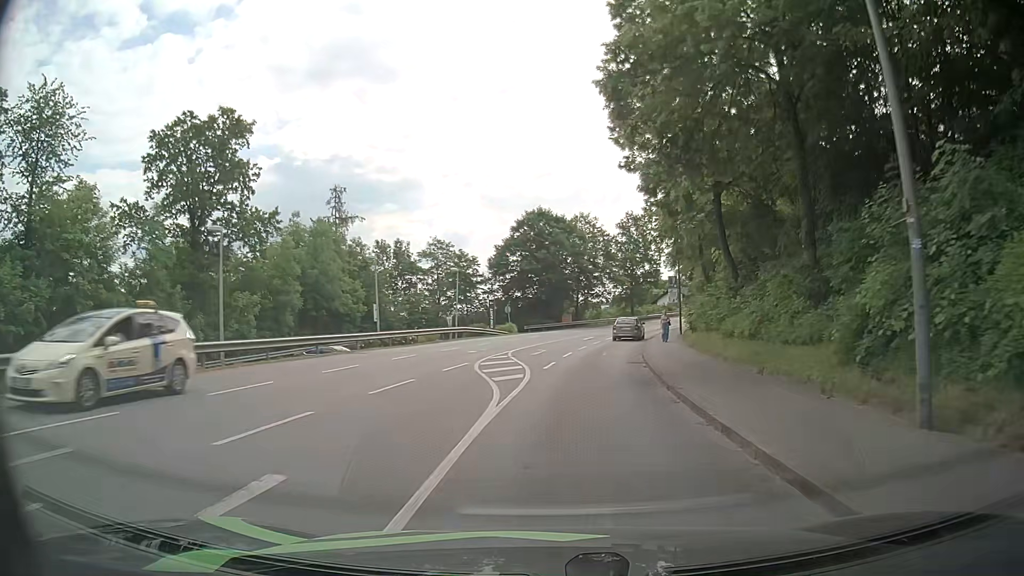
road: tertiary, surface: asphalt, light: Day
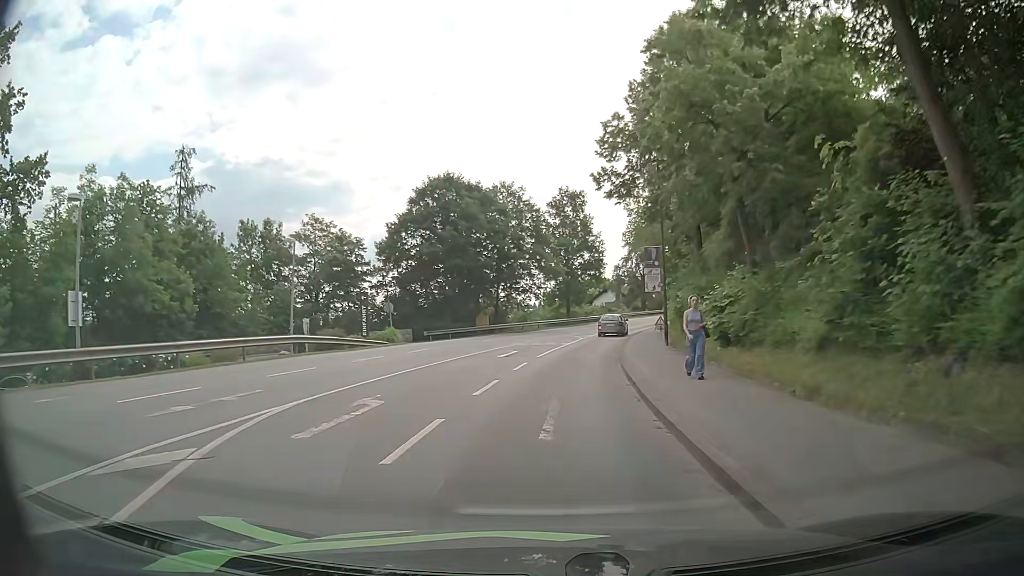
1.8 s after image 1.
(+1.5, +19.1) m; +8°
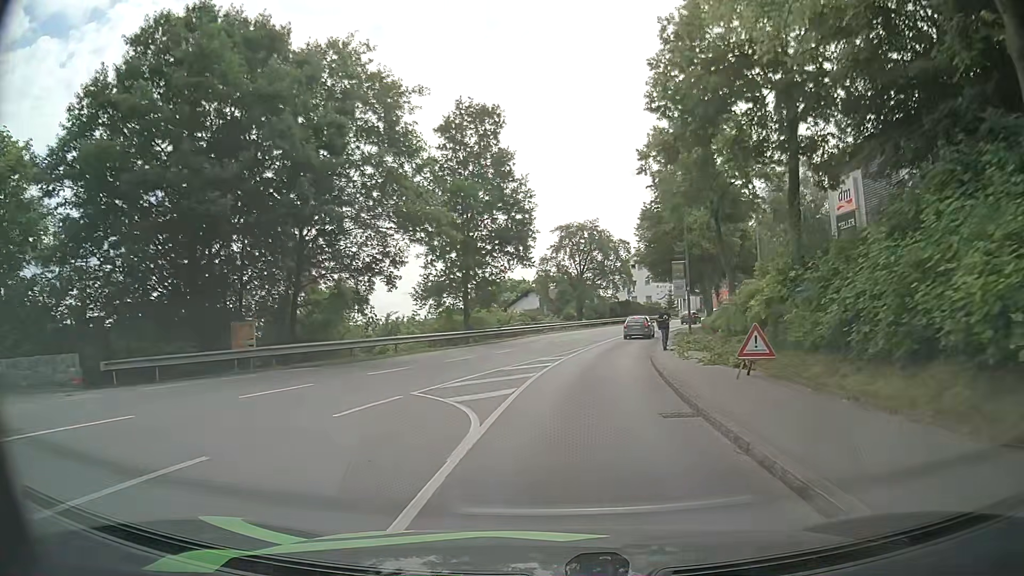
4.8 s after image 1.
(+1.3, +32.8) m; +6°
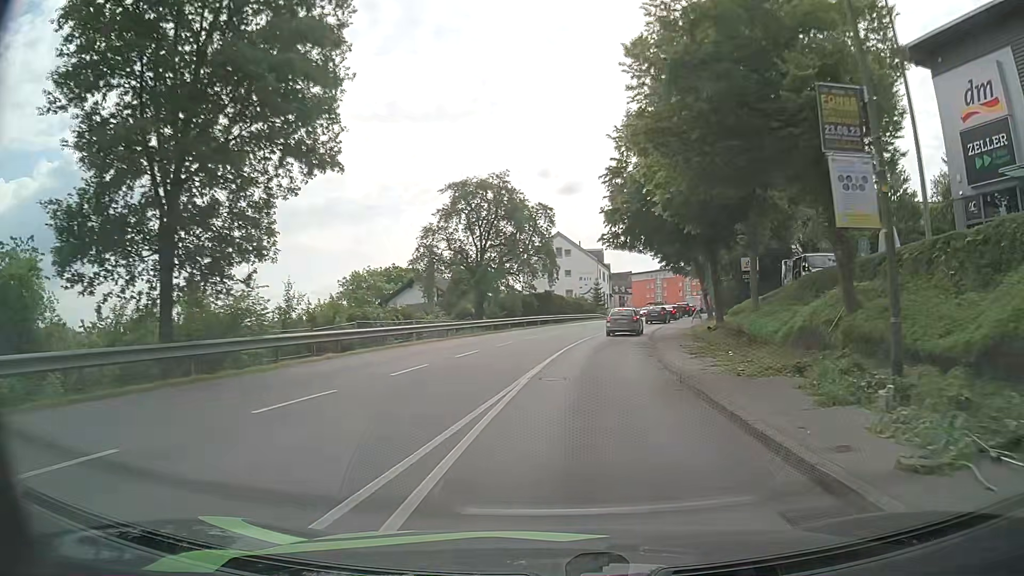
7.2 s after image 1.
(+1.8, +25.7) m; +8°
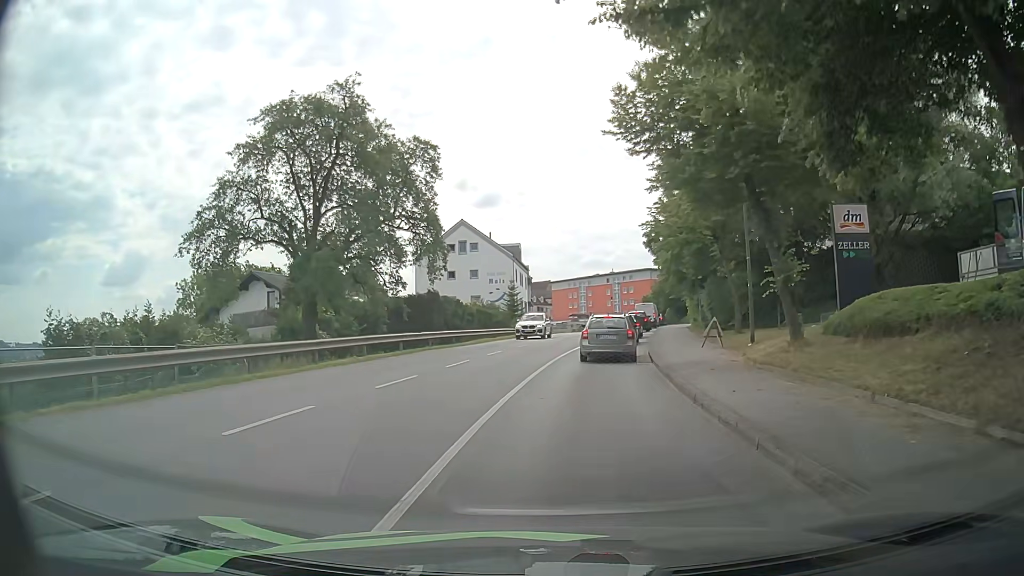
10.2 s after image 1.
(+1.6, +24.3) m; +6°
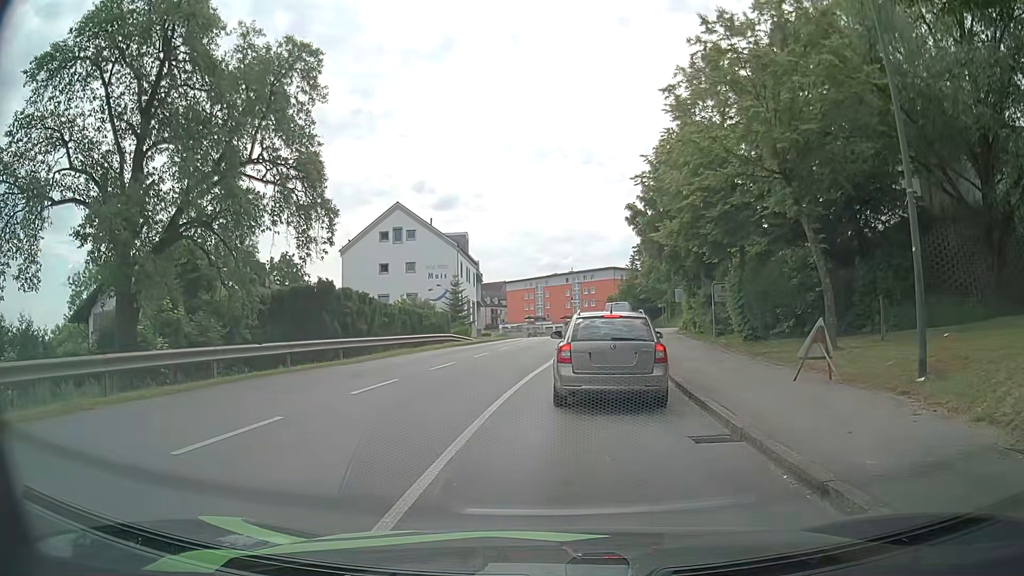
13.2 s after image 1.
(+0.6, +12.6) m; +4°
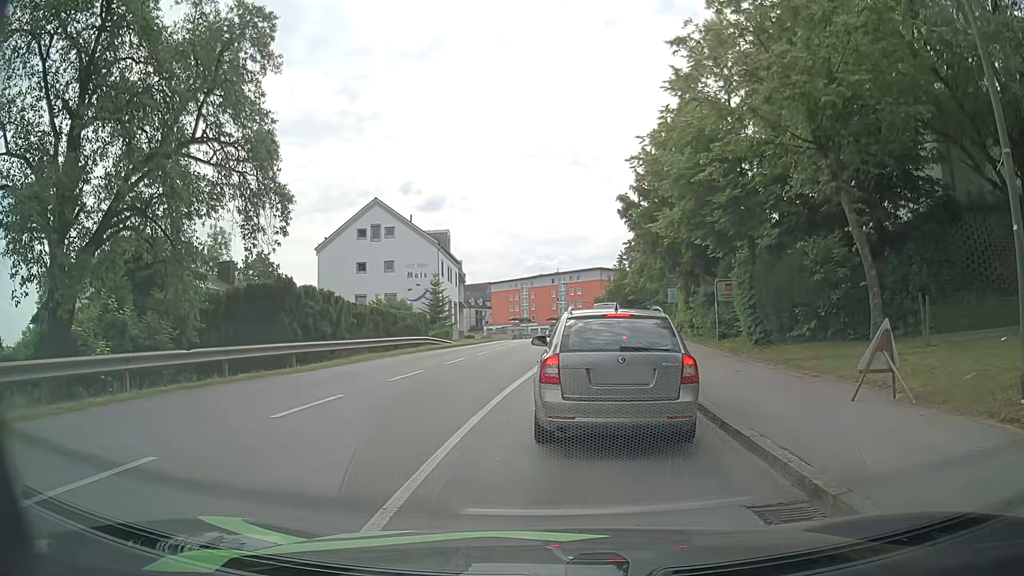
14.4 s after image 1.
(+0.1, +2.9) m; +2°
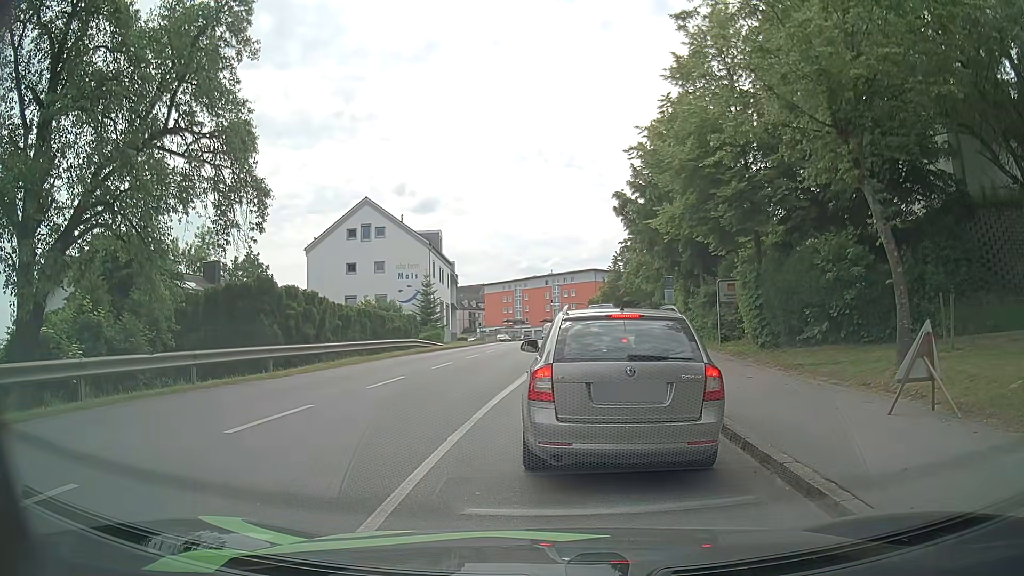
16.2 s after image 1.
(0.0, +1.3) m; -2°
(0, +10) (+1, +20) (+2, +30) (+4, +40) (+5, +50) (+6, +60) (+7, +70) (+8, +80) (+7, +90) (+7, +100) m
